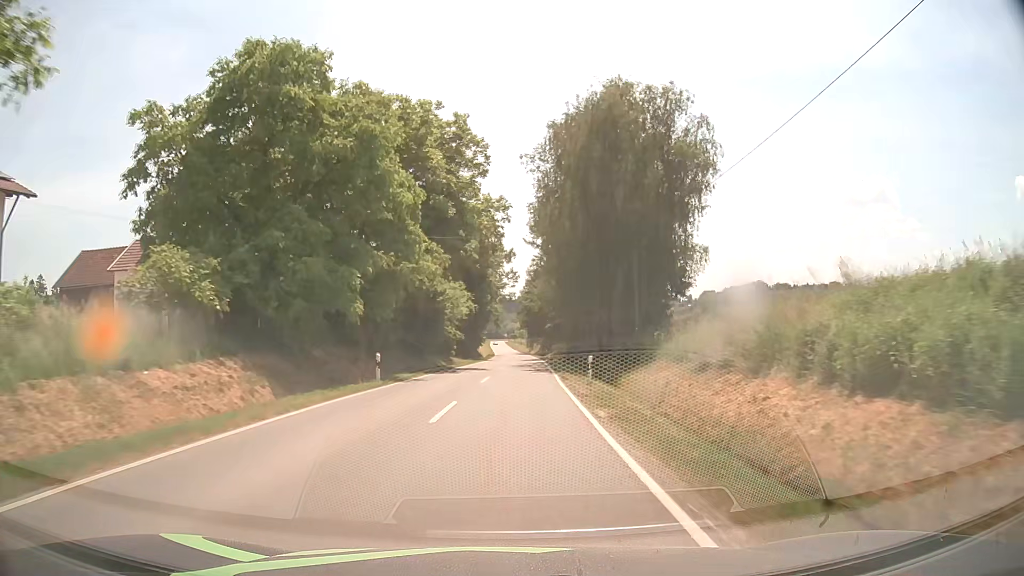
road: tertiary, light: Day
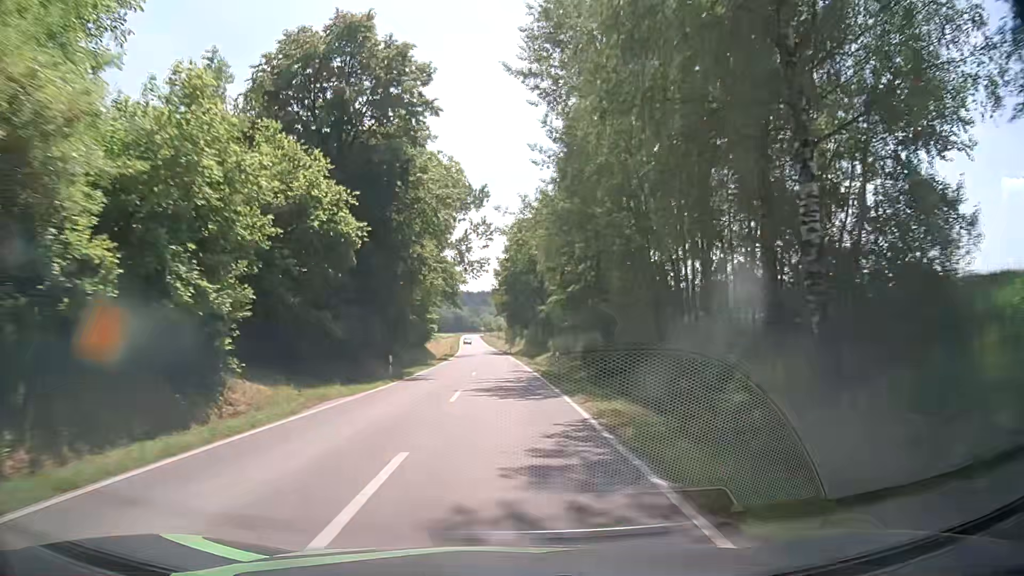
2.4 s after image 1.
(+1.3, +43.2) m; +2°
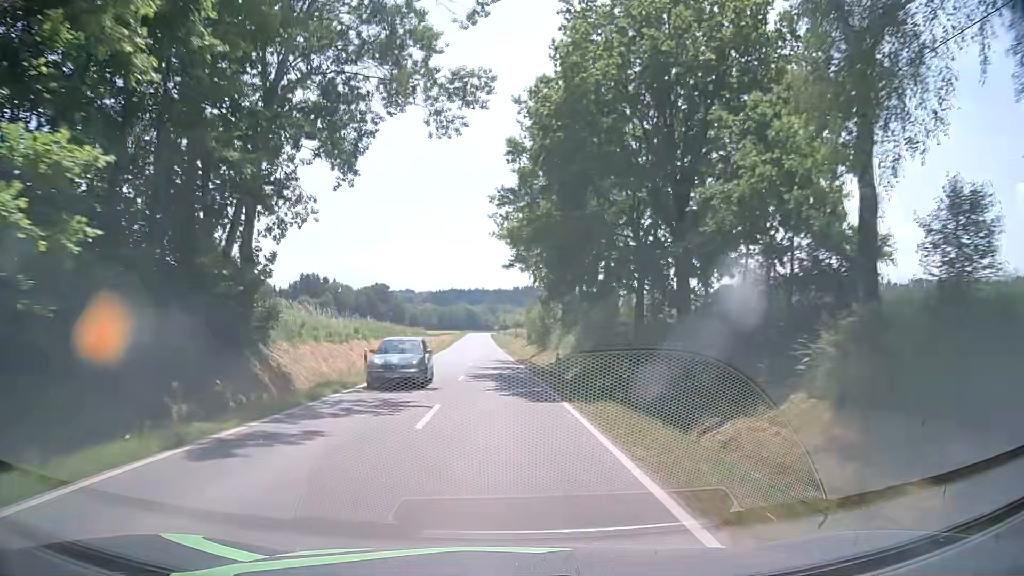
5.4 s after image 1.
(-0.5, +54.0) m; -2°
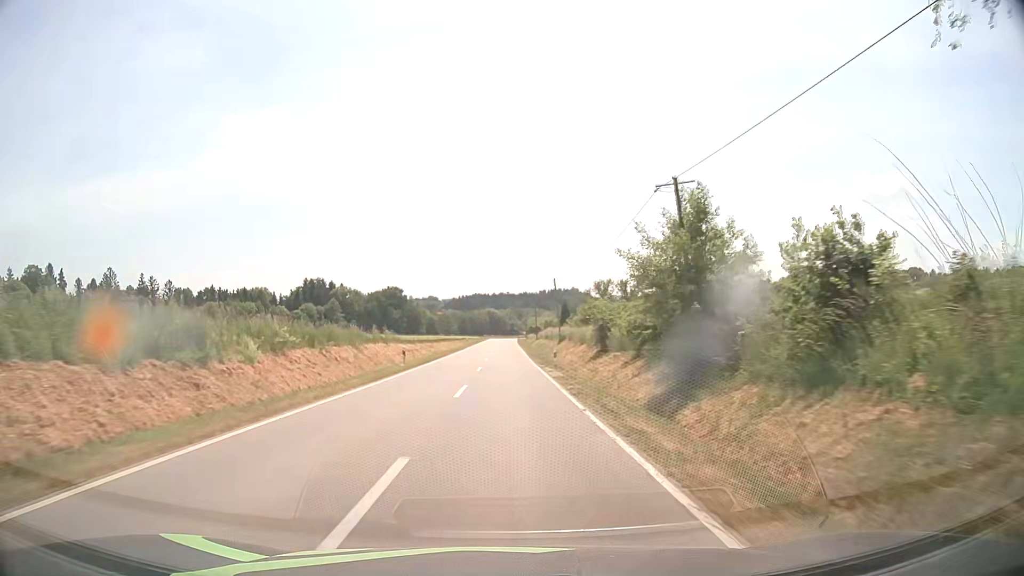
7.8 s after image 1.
(-0.7, +42.8) m; -2°
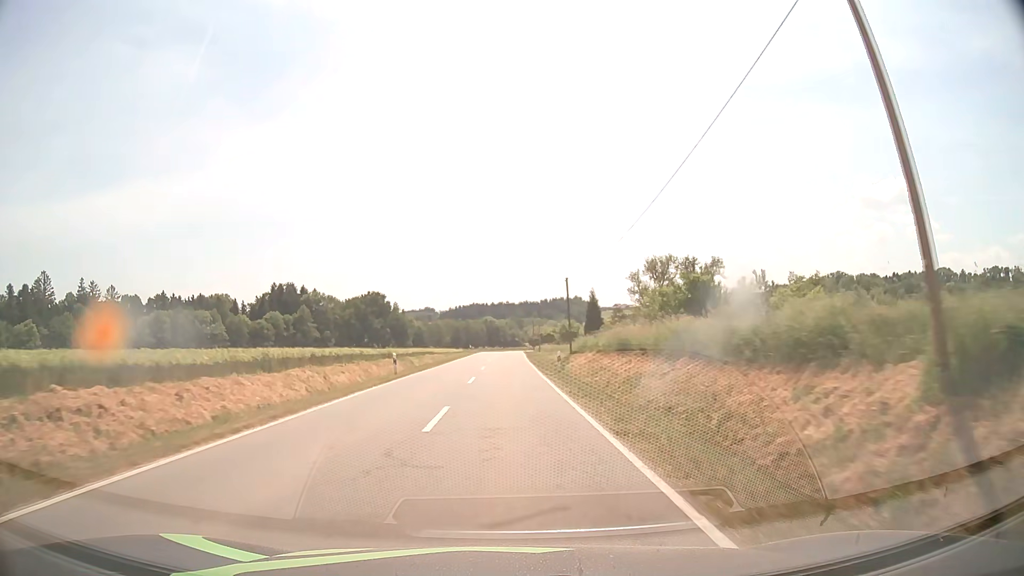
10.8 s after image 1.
(-0.1, +53.5) m; 0°
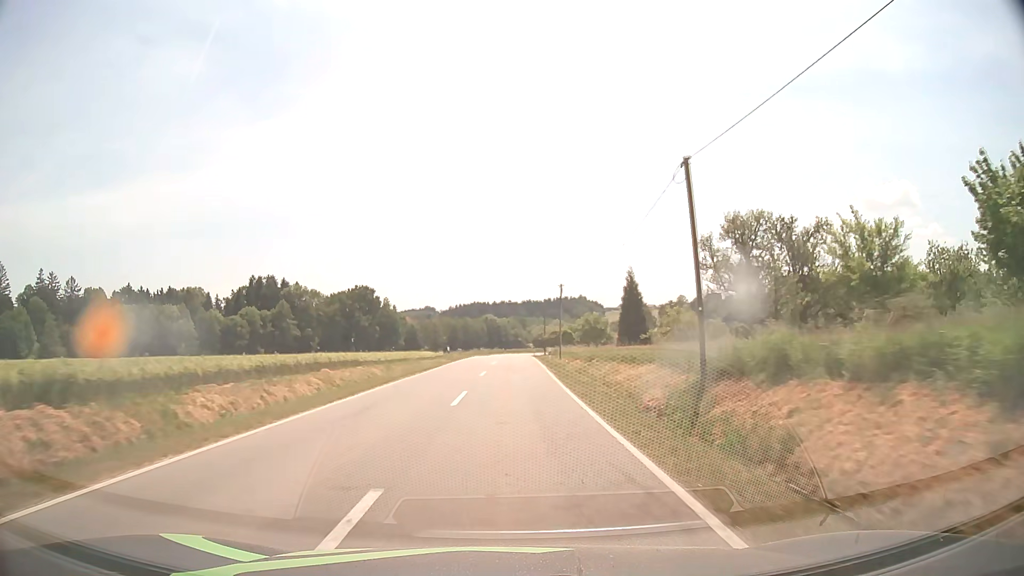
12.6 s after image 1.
(0.0, +32.2) m; 0°
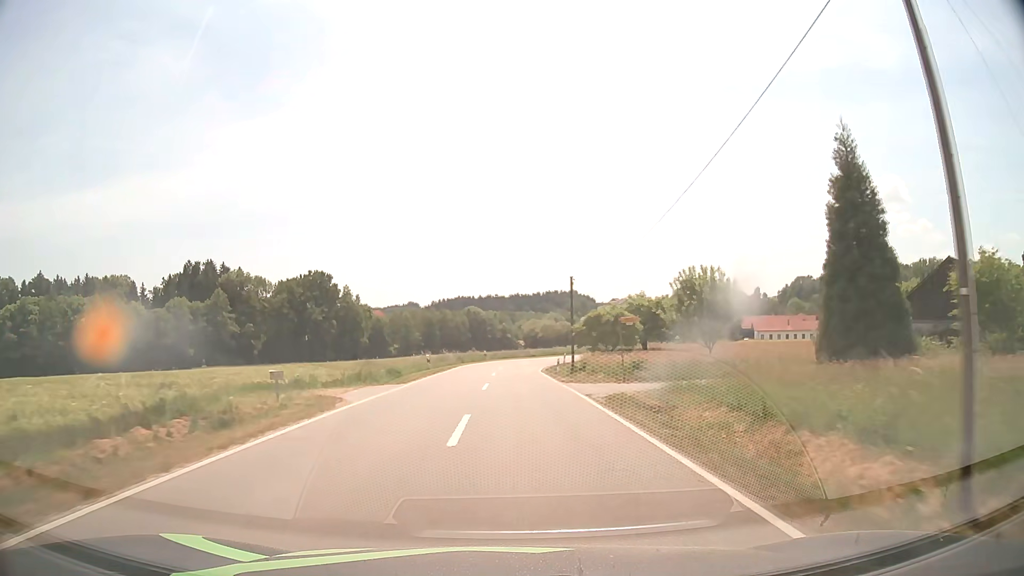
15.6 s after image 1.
(+0.2, +53.6) m; +1°
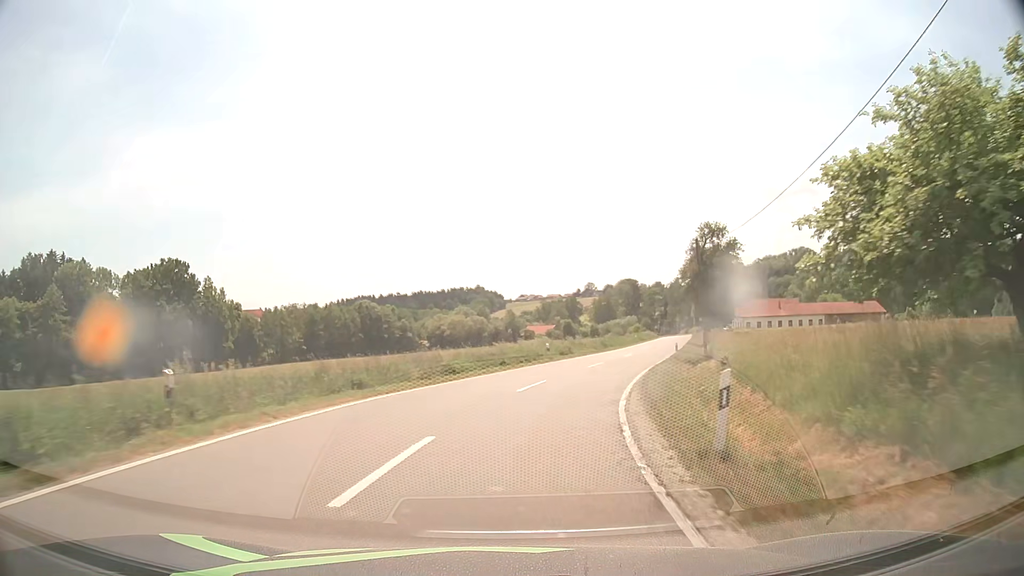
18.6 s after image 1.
(+1.4, +51.6) m; +8°
(0, +10) (+2, +20) (+5, +30) (+8, +39) (+11, +49) (+13, +58) (+16, +68) (+19, +77) (+22, +87) (+25, +96) m
